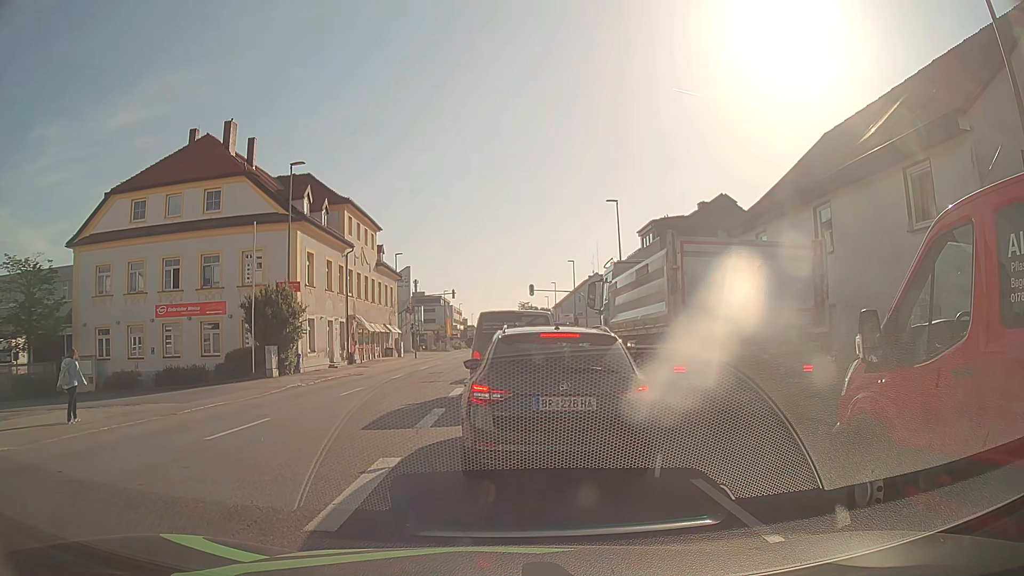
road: tertiary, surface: asphalt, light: Day
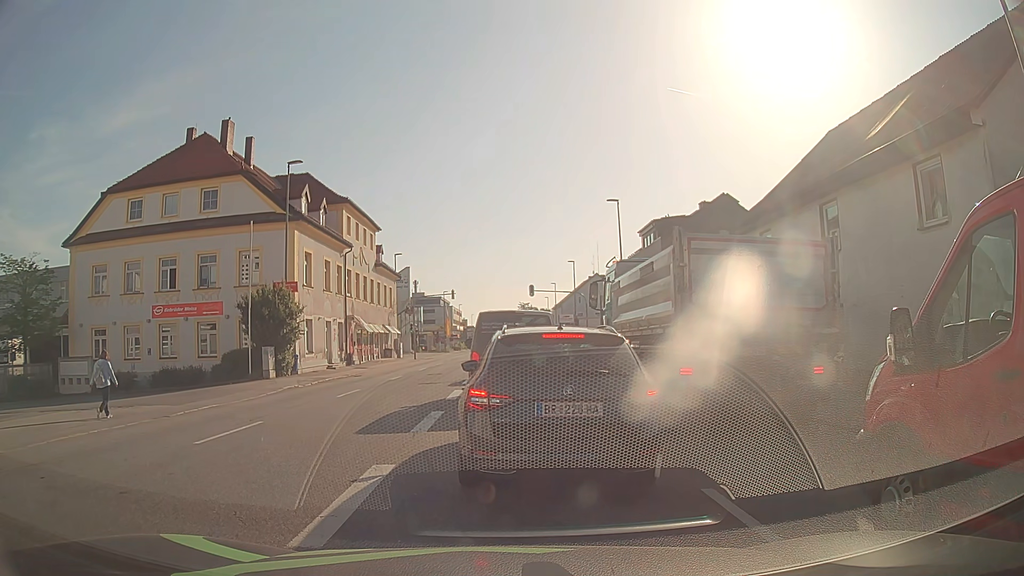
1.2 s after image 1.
(0.0, +0.4) m; 0°
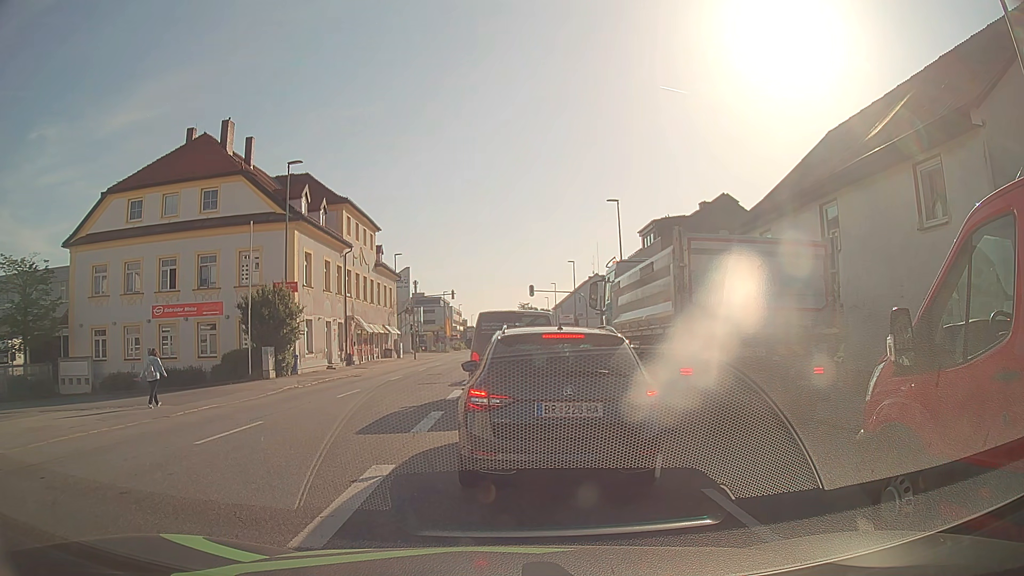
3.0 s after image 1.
(0.0, +0.1) m; 0°
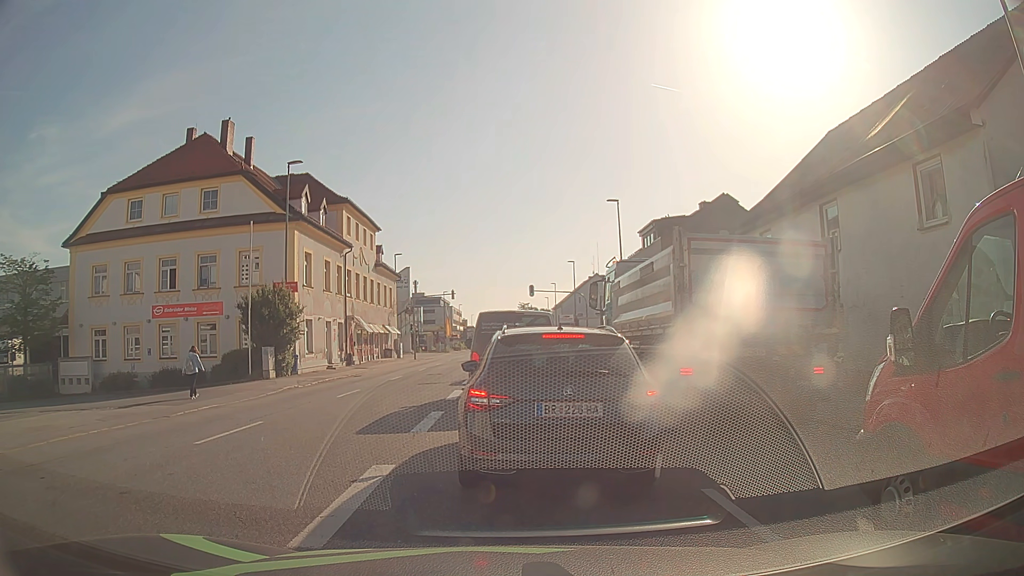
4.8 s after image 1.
(0.0, 0.0) m; 0°
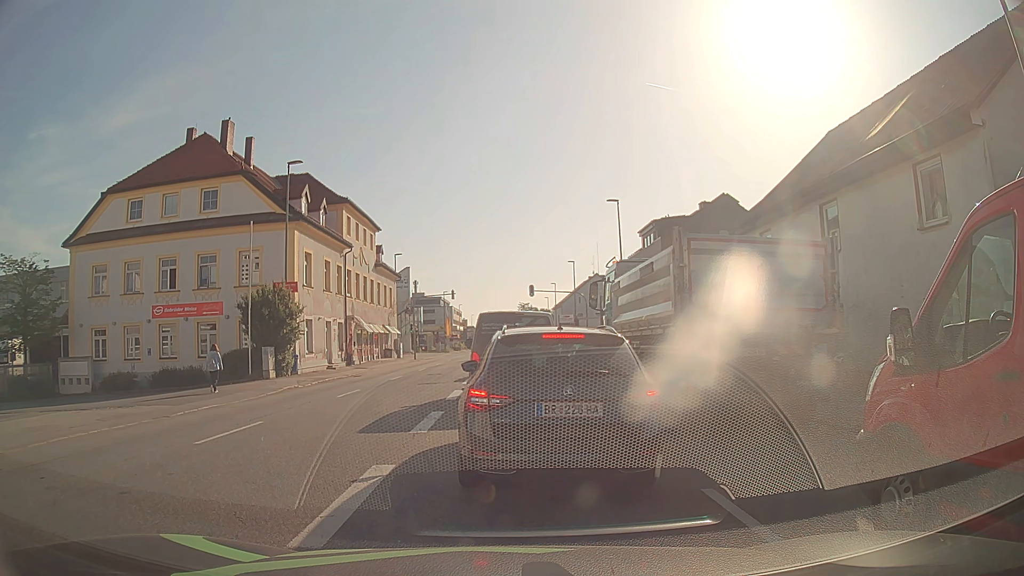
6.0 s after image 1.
(0.0, 0.0) m; 0°
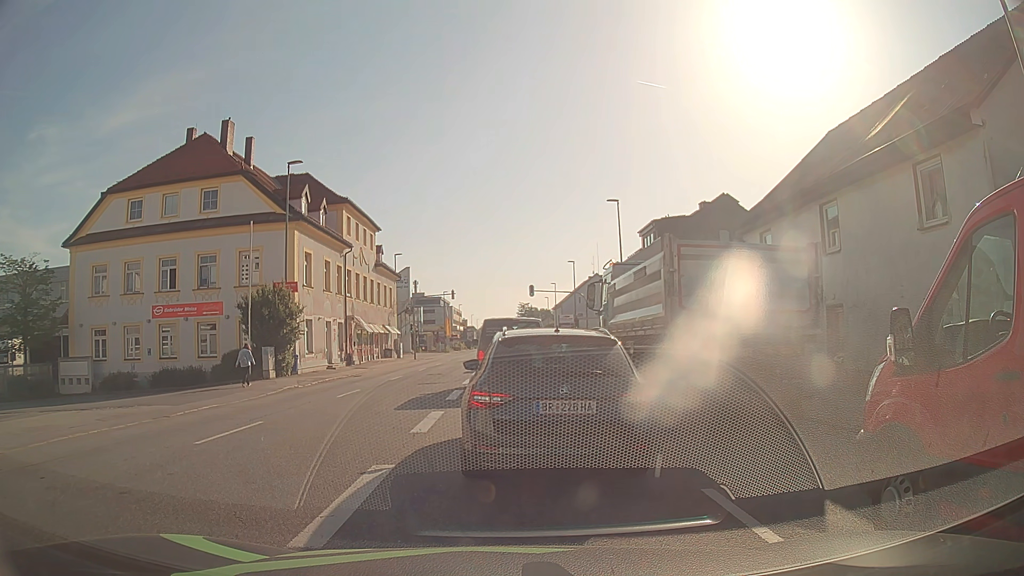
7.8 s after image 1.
(0.0, 0.0) m; 0°
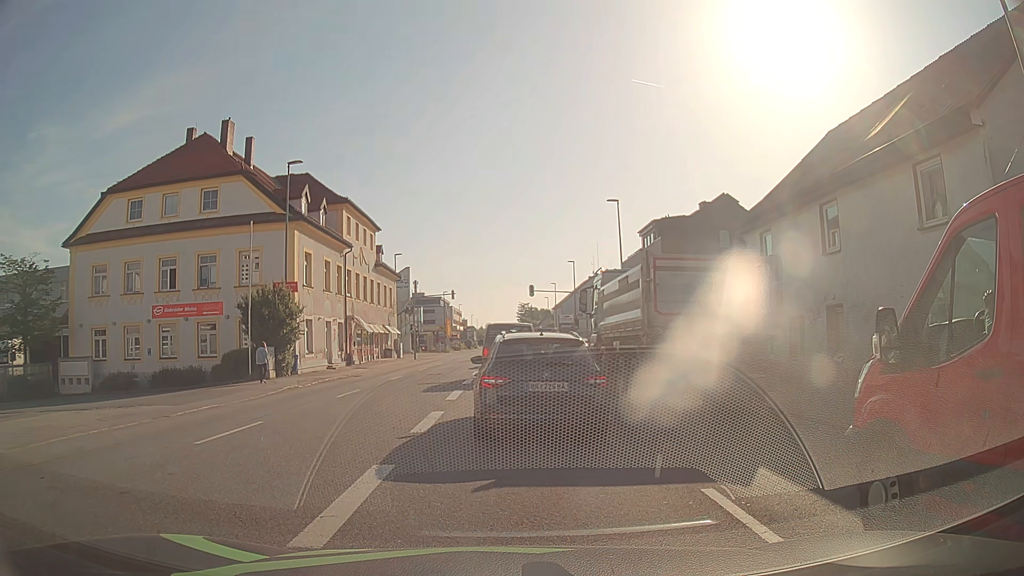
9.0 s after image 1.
(0.0, 0.0) m; 0°
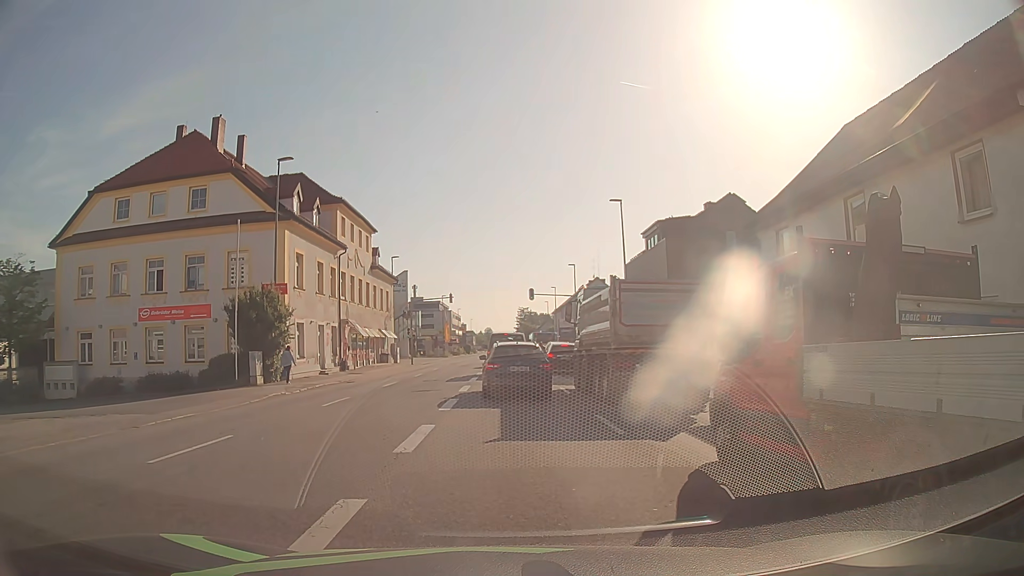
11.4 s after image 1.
(0.0, +1.6) m; 0°
